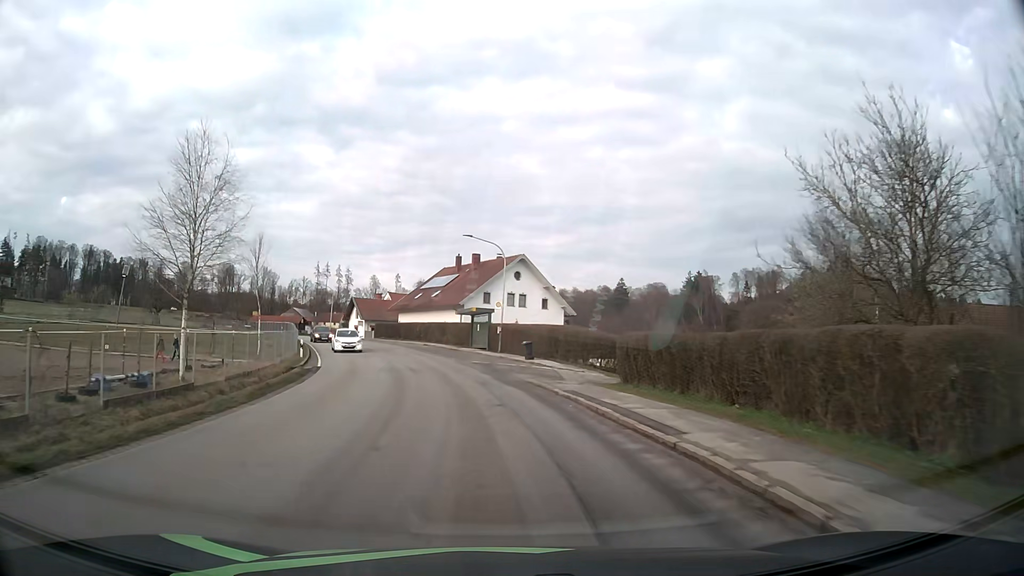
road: tertiary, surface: asphalt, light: Day
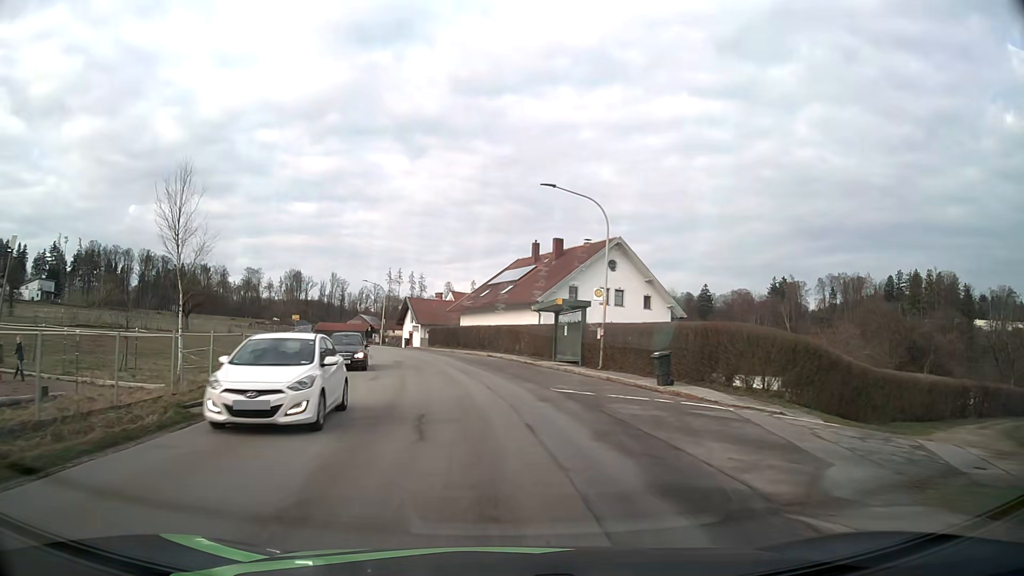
(-0.9, +15.9) m; -6°
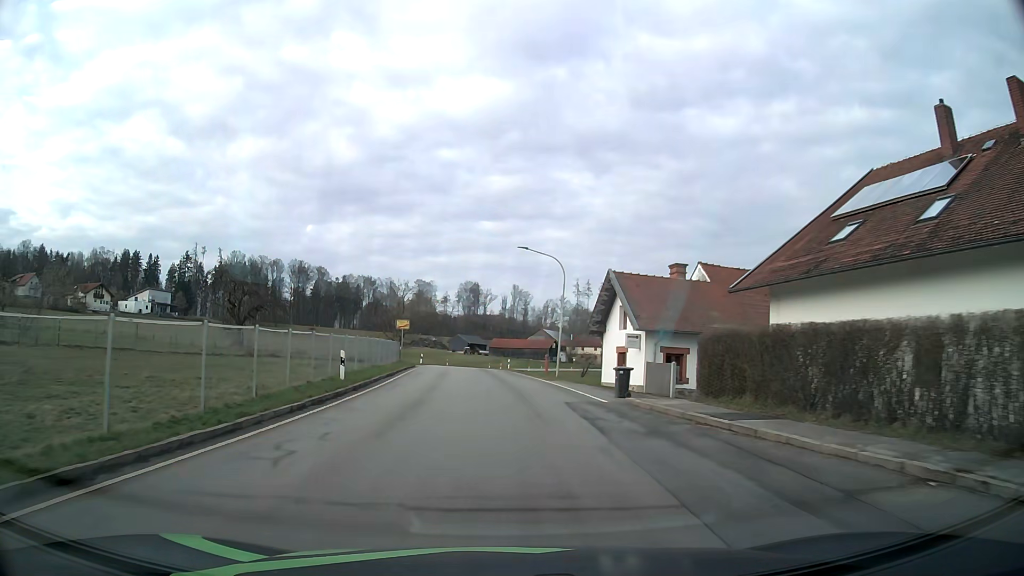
(-6.2, +39.3) m; -16°
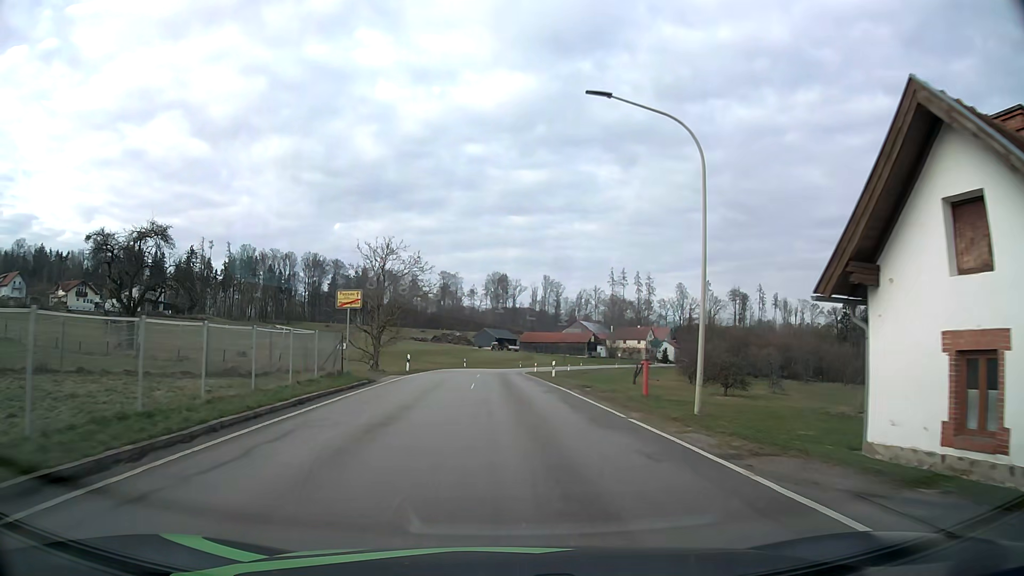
(-0.6, +24.5) m; -2°
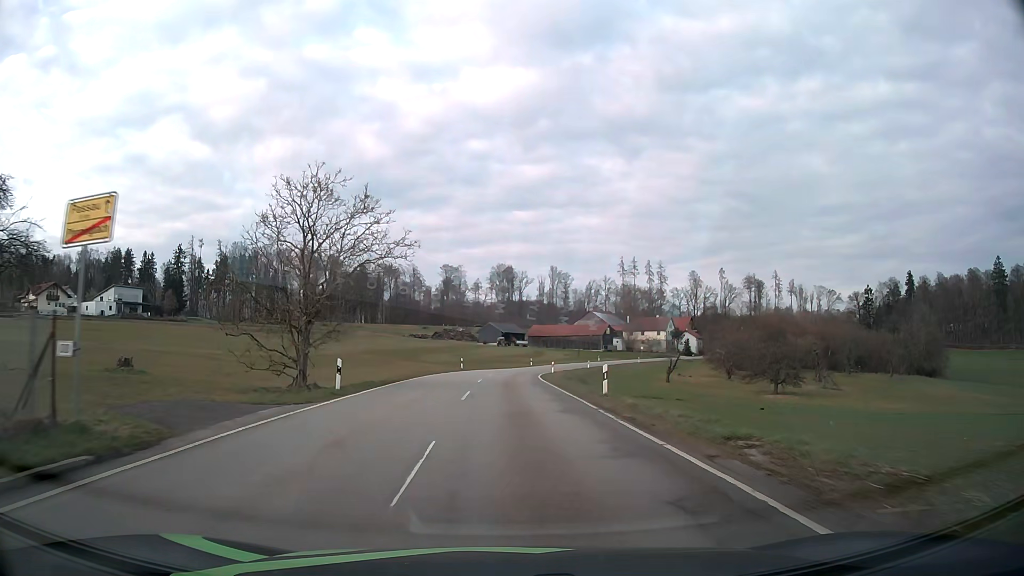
(-0.1, +16.8) m; 0°
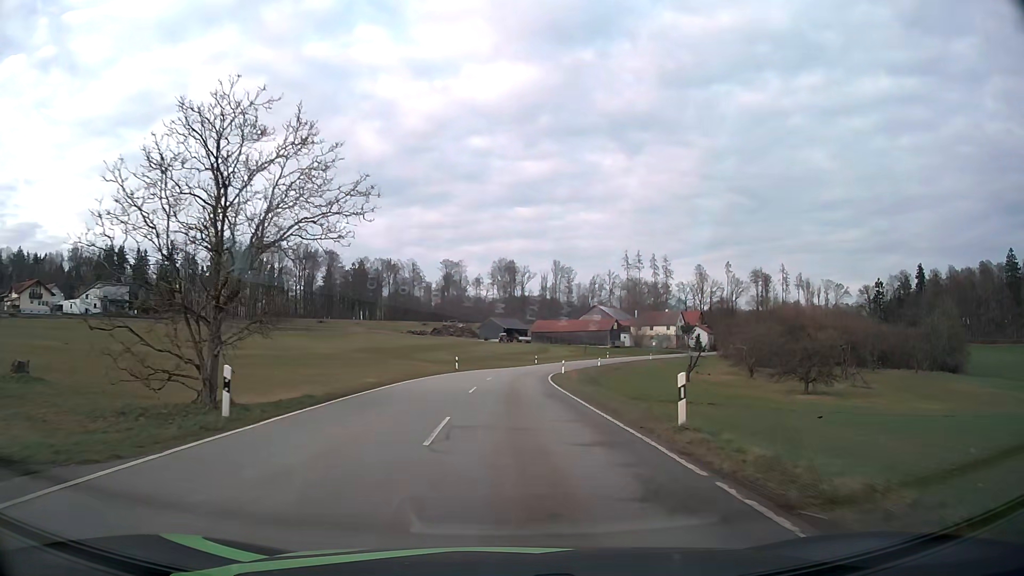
(0.0, +8.6) m; 0°
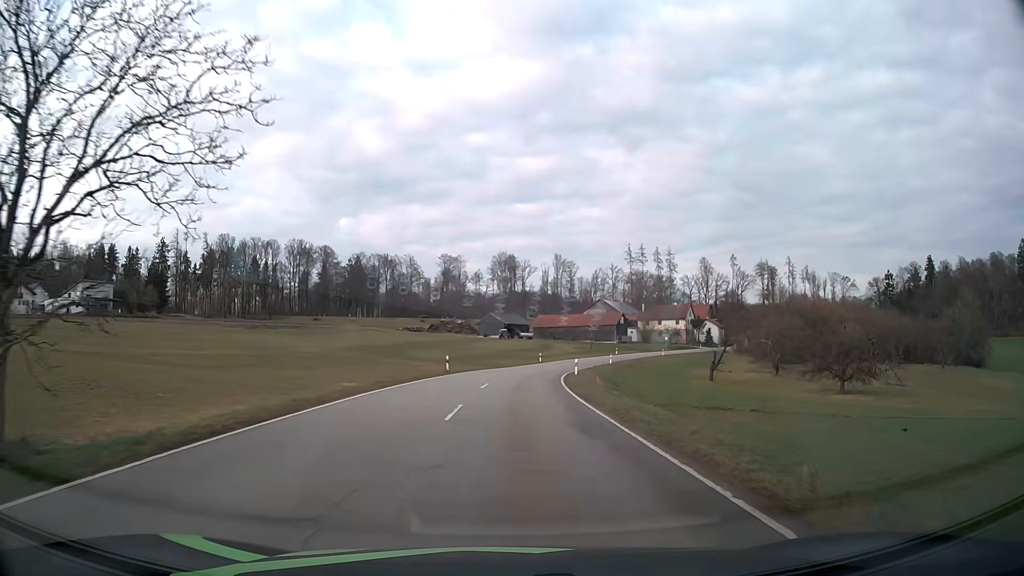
(0.0, +8.8) m; 0°
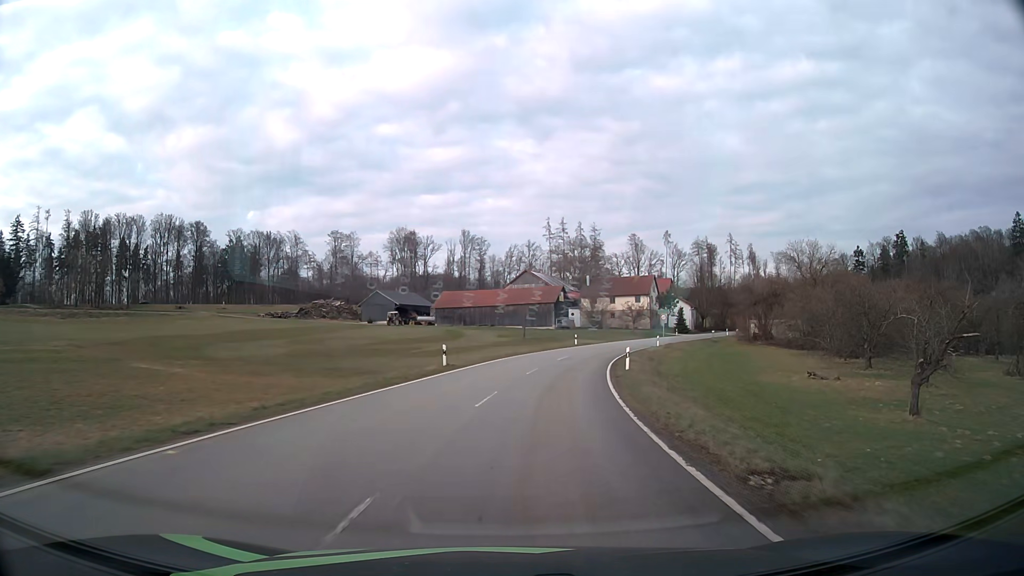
(+2.1, +46.6) m; +8°
(0, +10) (+1, +20) (+2, +30) (+4, +40) (+7, +49) (+10, +59) (+13, +68) (+17, +77) (+22, +86) (+28, +95) m
